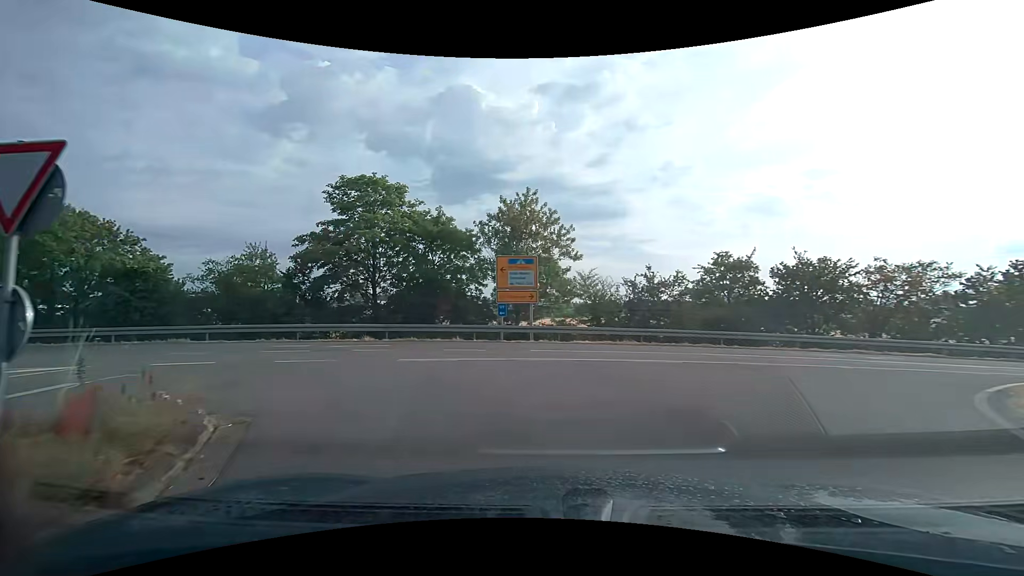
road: trunk_link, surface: asphalt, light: Day
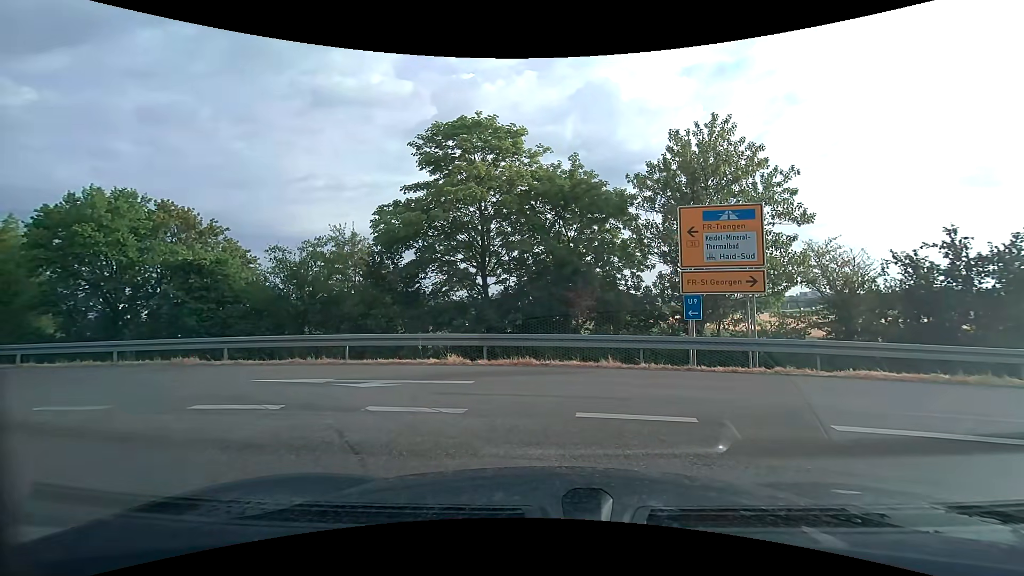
(-1.5, +9.5) m; -17°
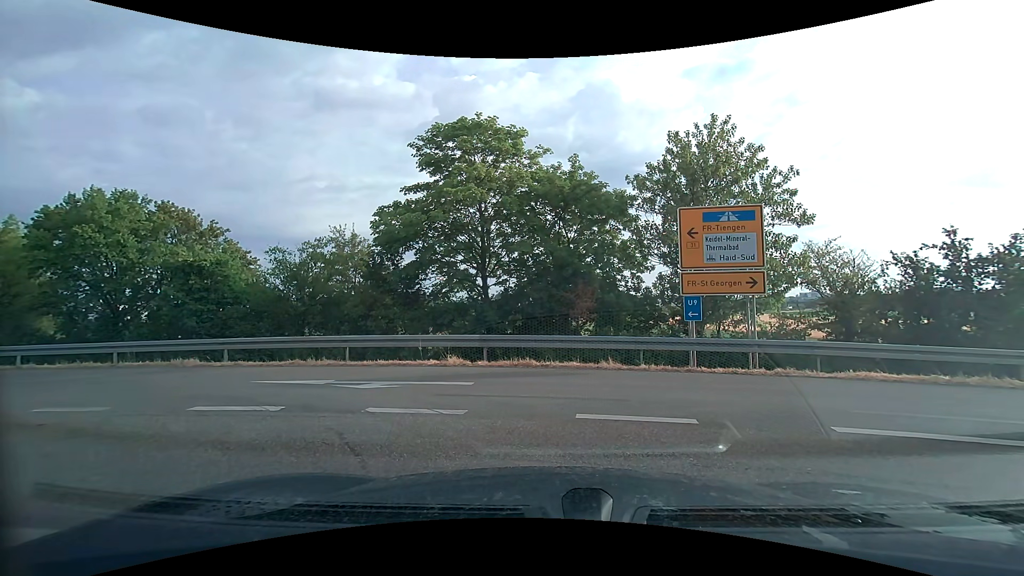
(0.0, +0.1) m; 0°
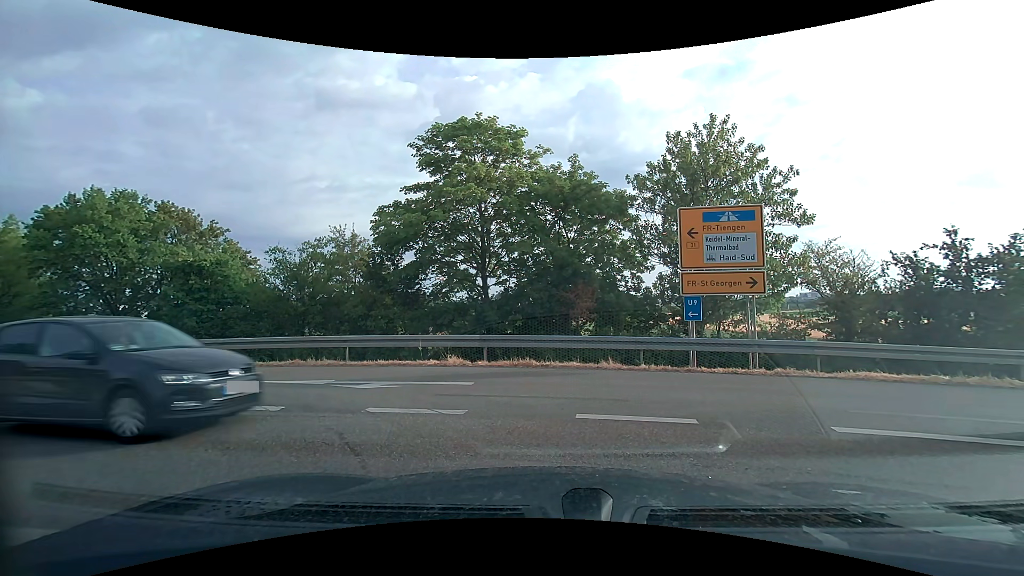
(0.0, 0.0) m; 0°
